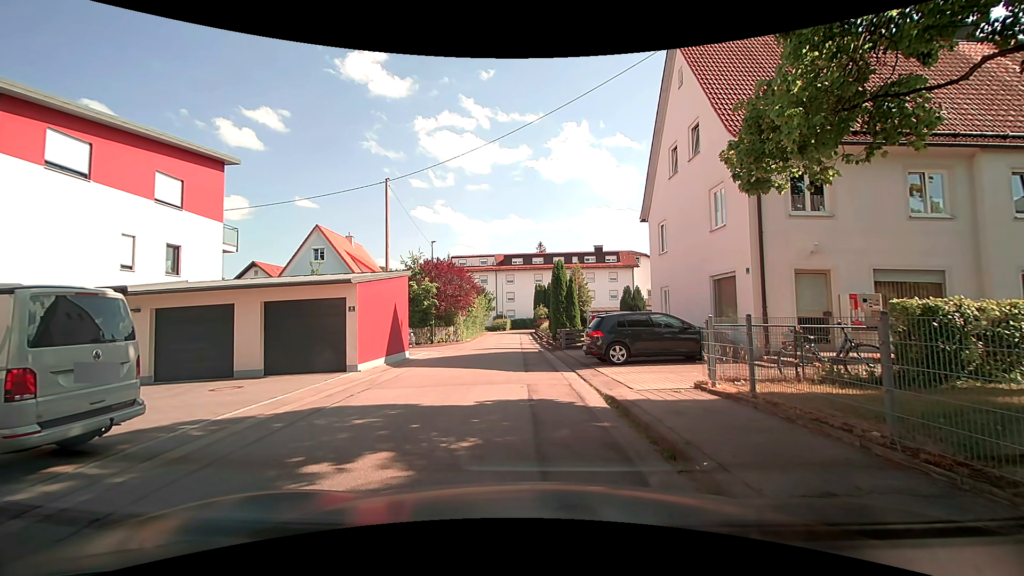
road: residential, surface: asphalt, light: Day
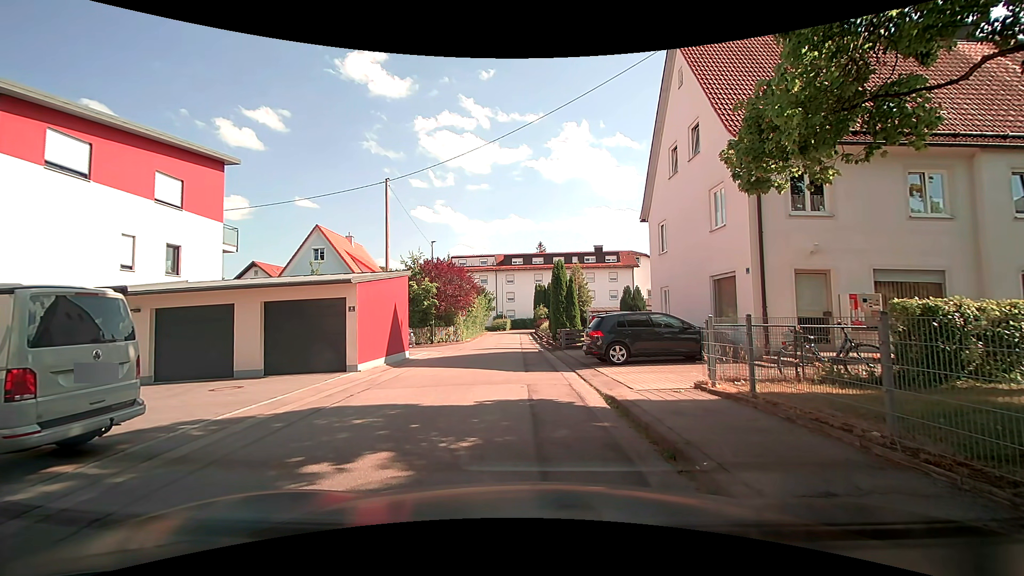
(0.0, 0.0) m; 0°
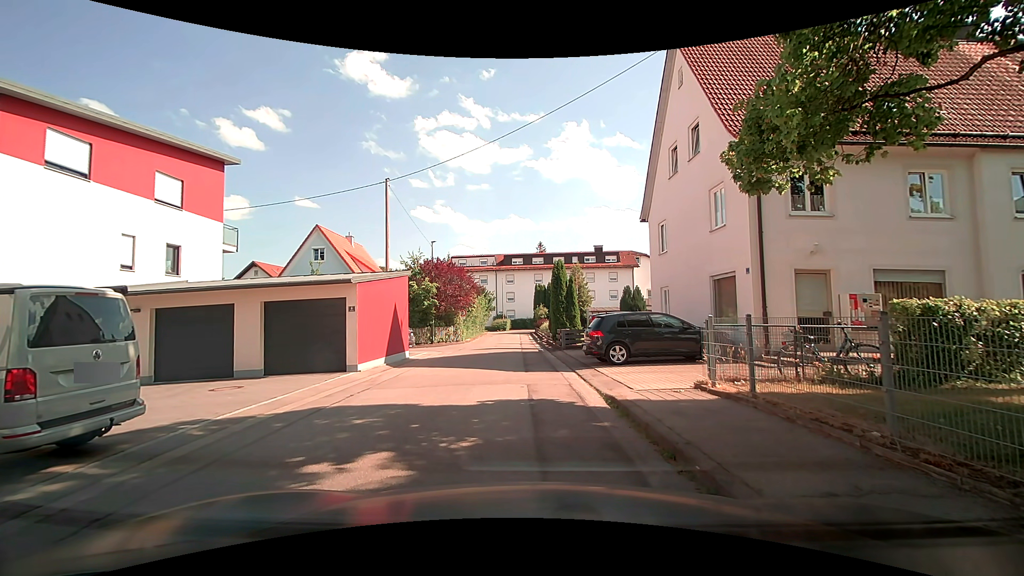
(0.0, 0.0) m; 0°
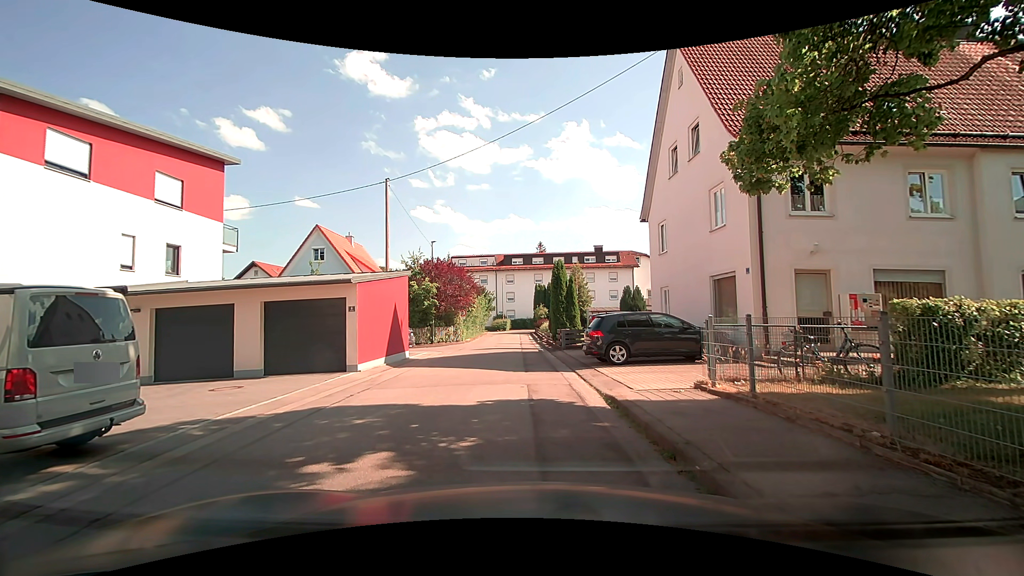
(0.0, 0.0) m; 0°
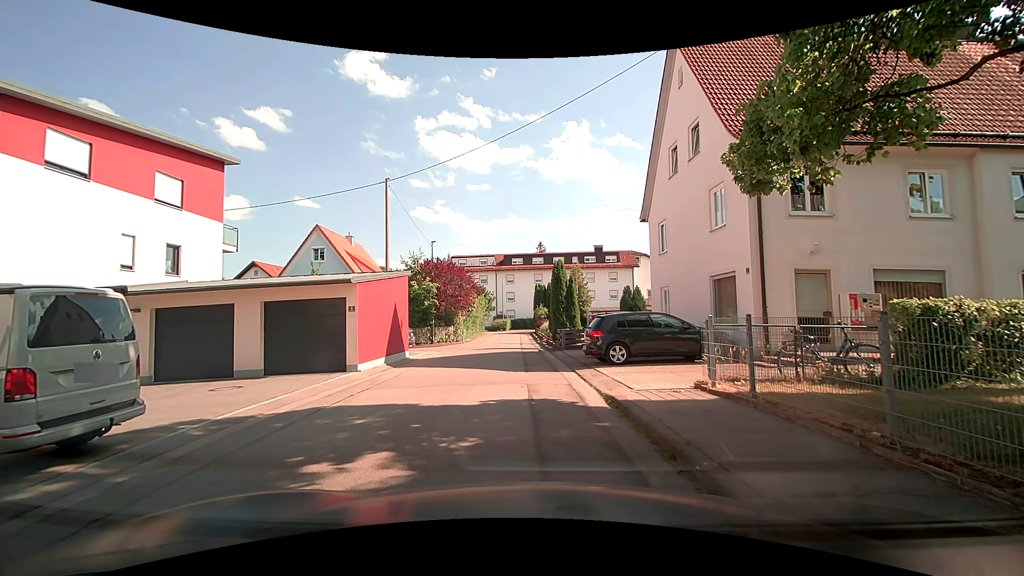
(0.0, 0.0) m; 0°
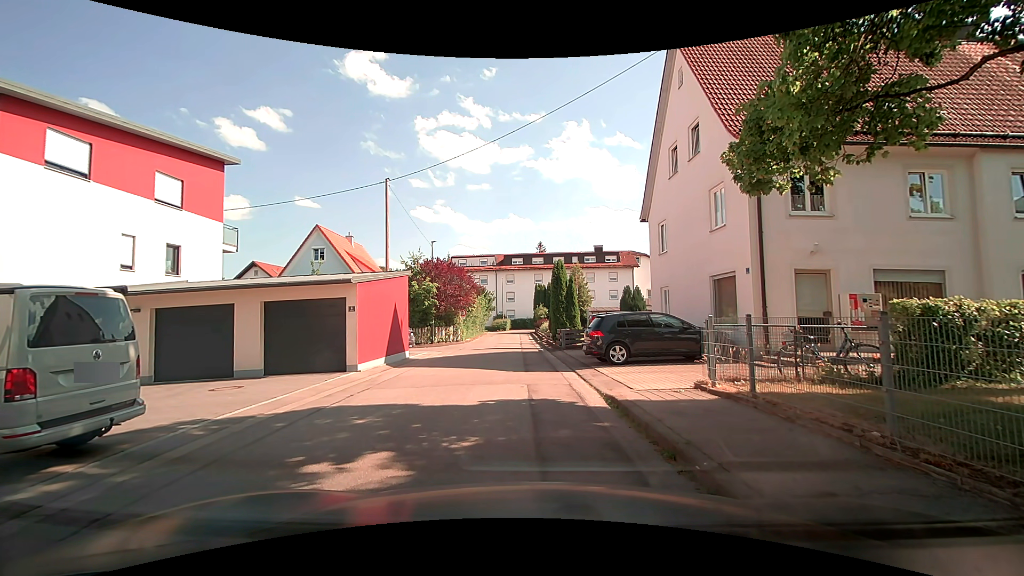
(0.0, 0.0) m; 0°
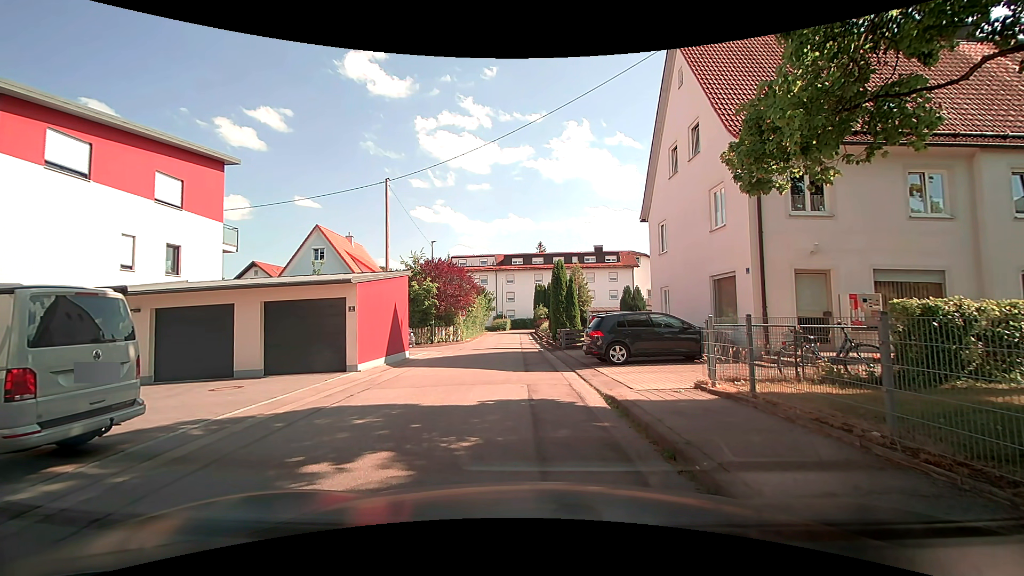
(0.0, 0.0) m; 0°
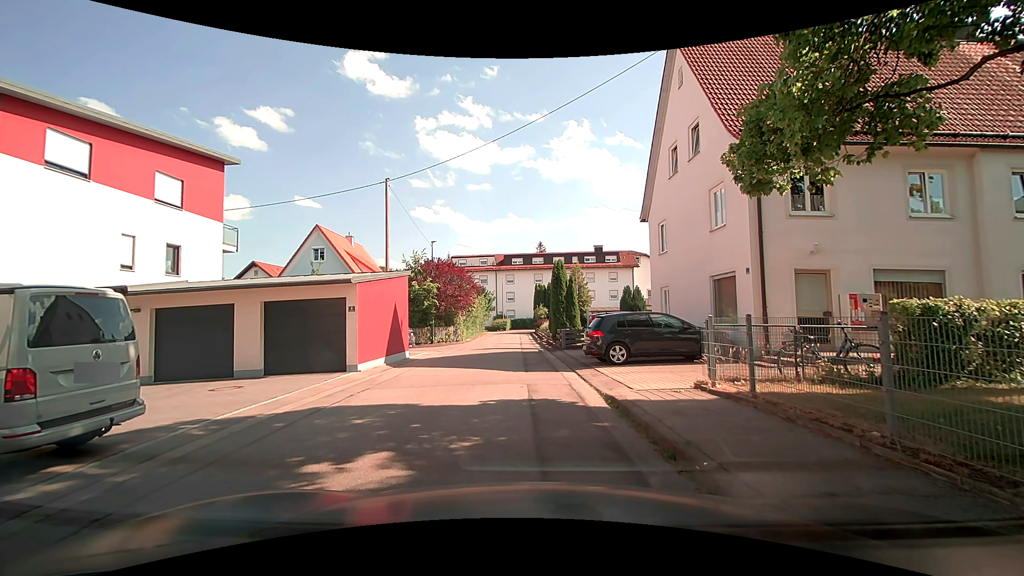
(0.0, 0.0) m; 0°
